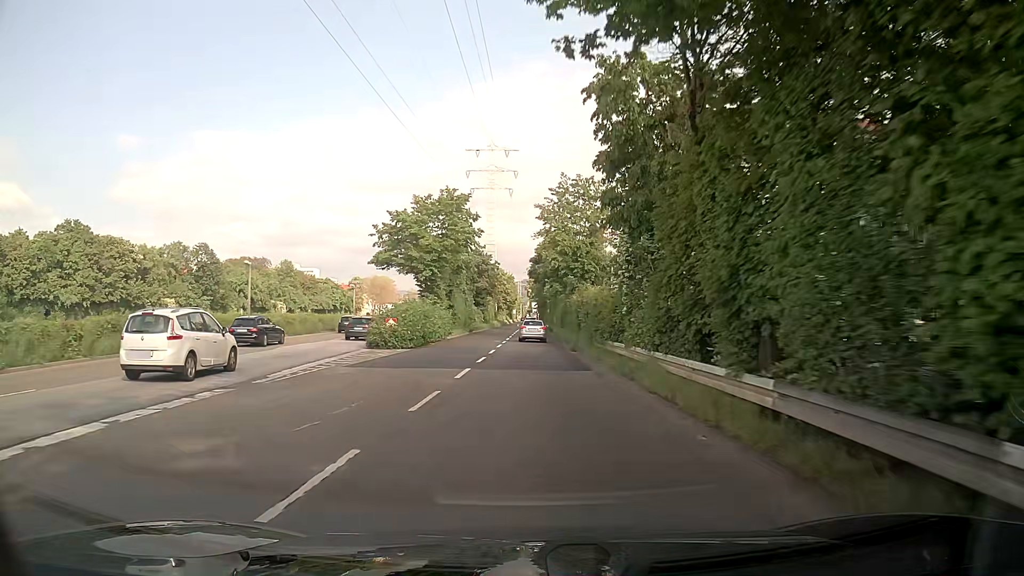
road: trunk_link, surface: asphalt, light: Day
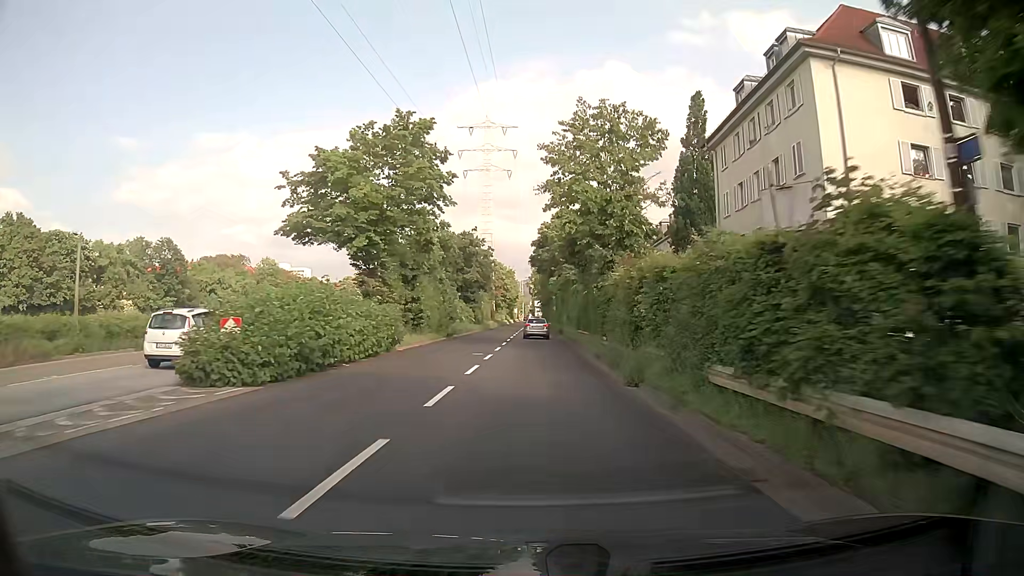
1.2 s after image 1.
(-0.1, +17.6) m; -1°
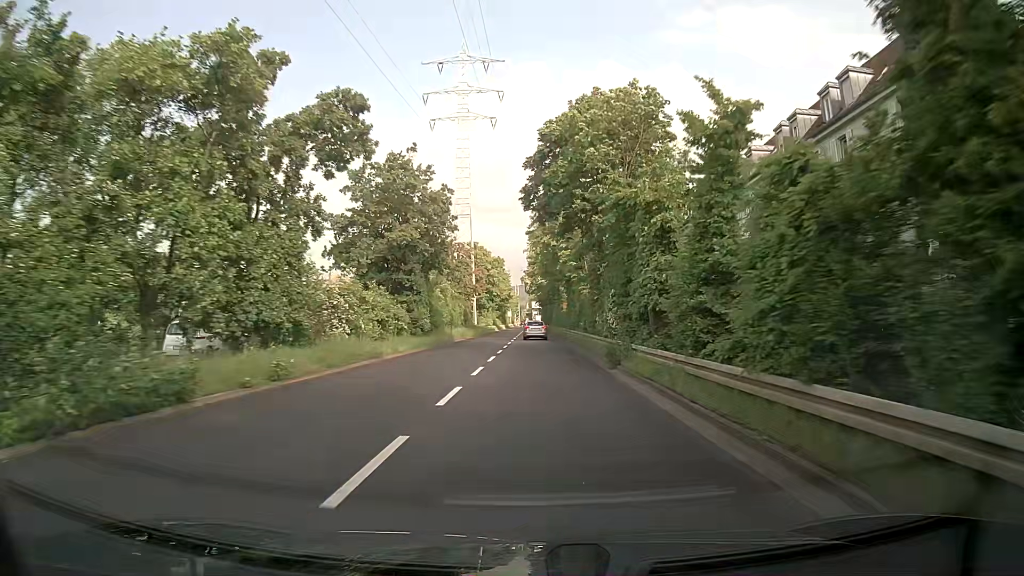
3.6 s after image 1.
(+0.3, +35.8) m; +1°
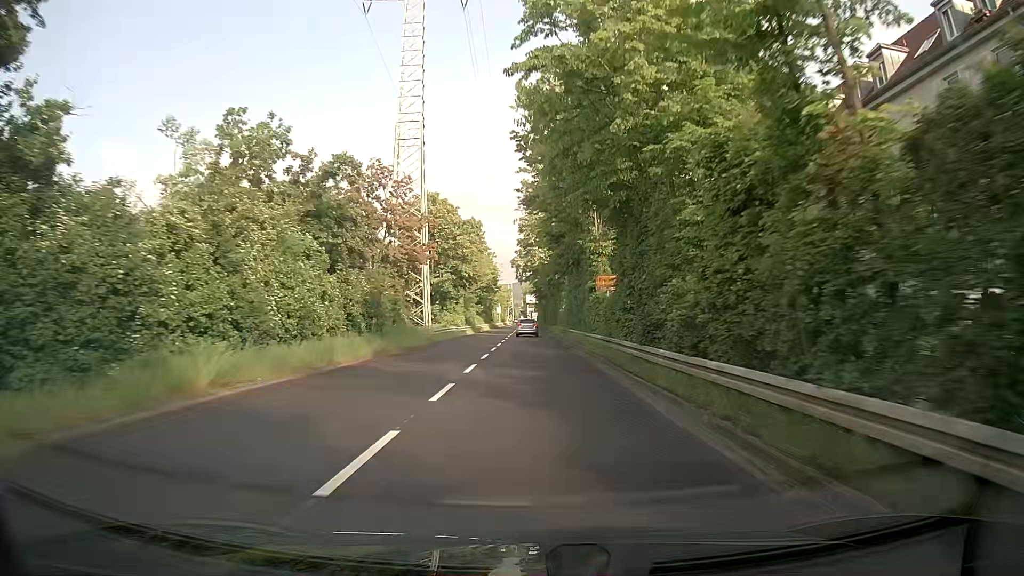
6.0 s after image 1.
(-0.1, +35.9) m; 0°
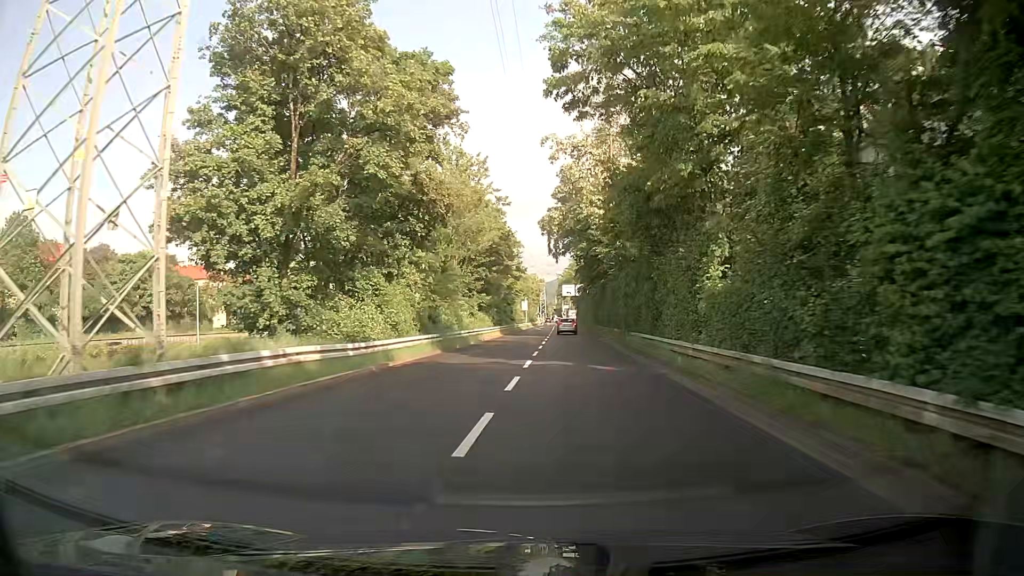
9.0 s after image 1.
(-0.6, +40.4) m; -4°
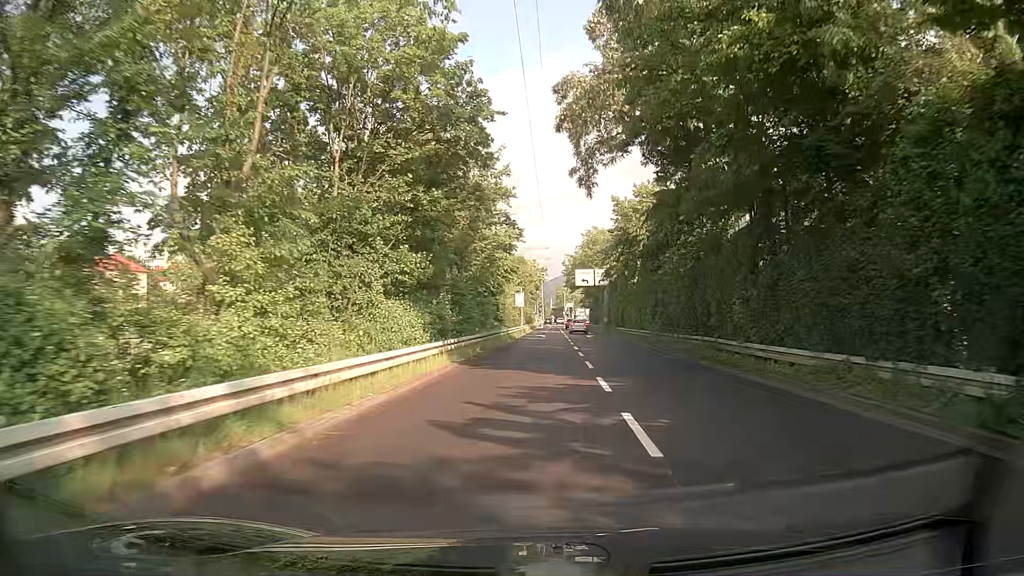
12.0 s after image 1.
(+0.2, +36.0) m; +2°
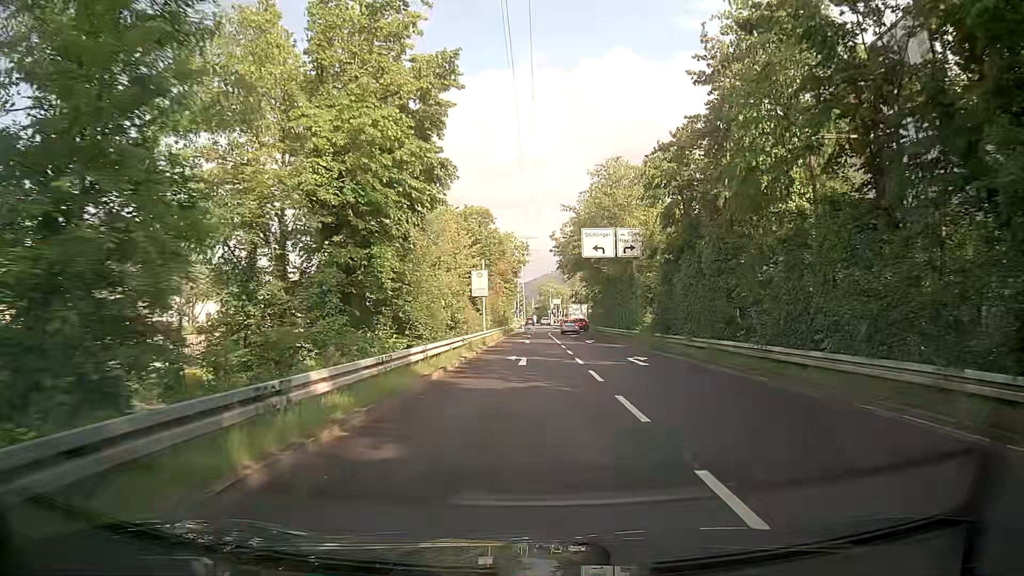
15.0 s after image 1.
(+0.3, +33.9) m; 0°
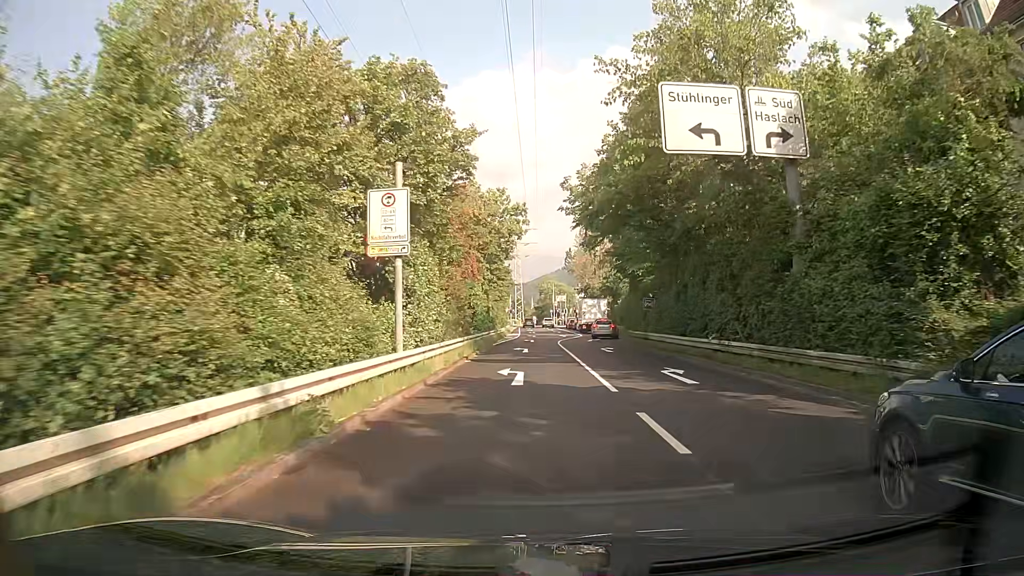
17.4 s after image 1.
(+0.4, +26.3) m; +1°
(0, +10) (0, +20) (0, +30) (0, +40) (0, +50) (+1, +60) (+2, +70) (+2, +80) (+2, +90) (+2, +100) m
